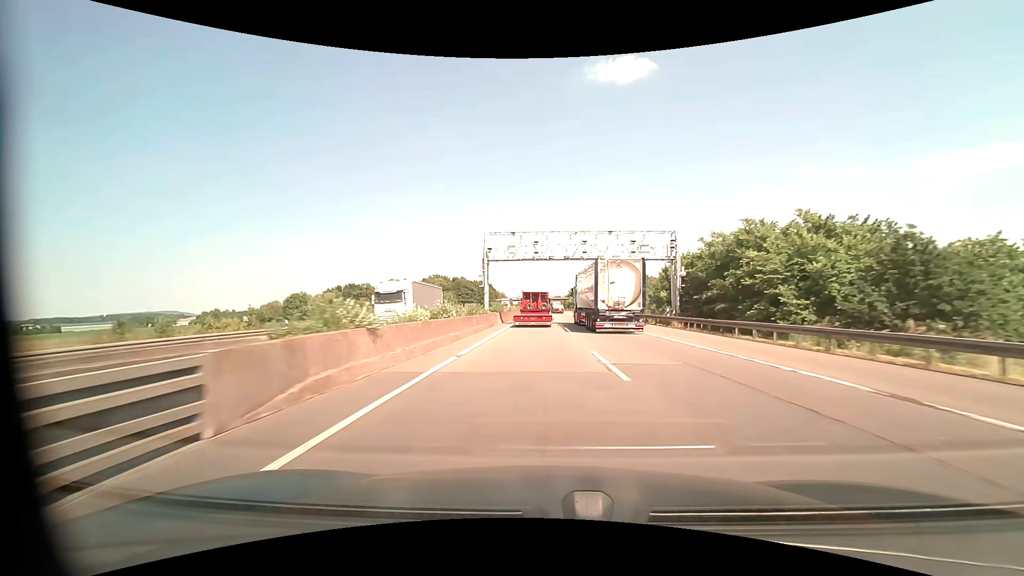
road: motorway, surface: asphalt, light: Day
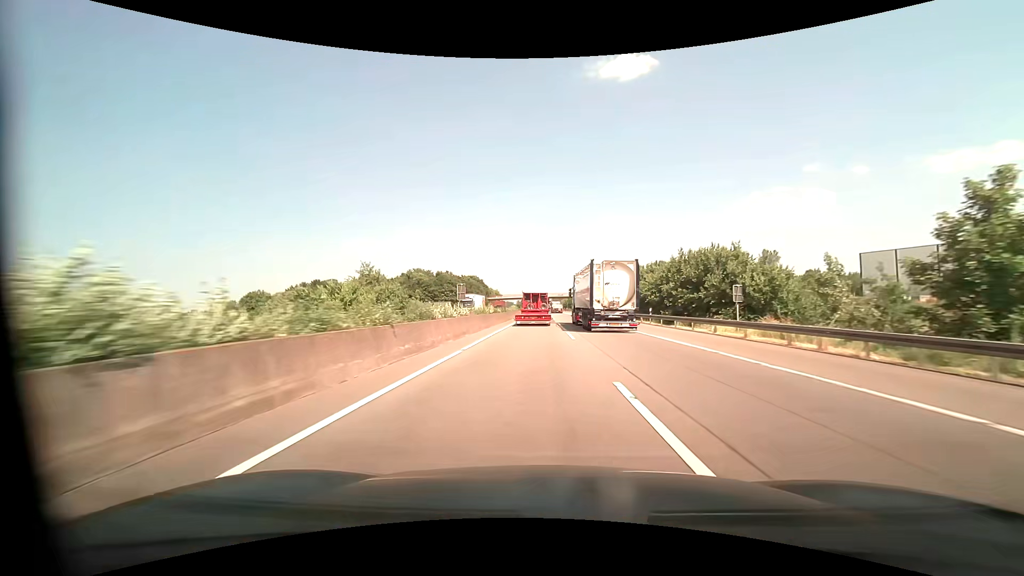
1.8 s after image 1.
(0.0, +42.3) m; 0°
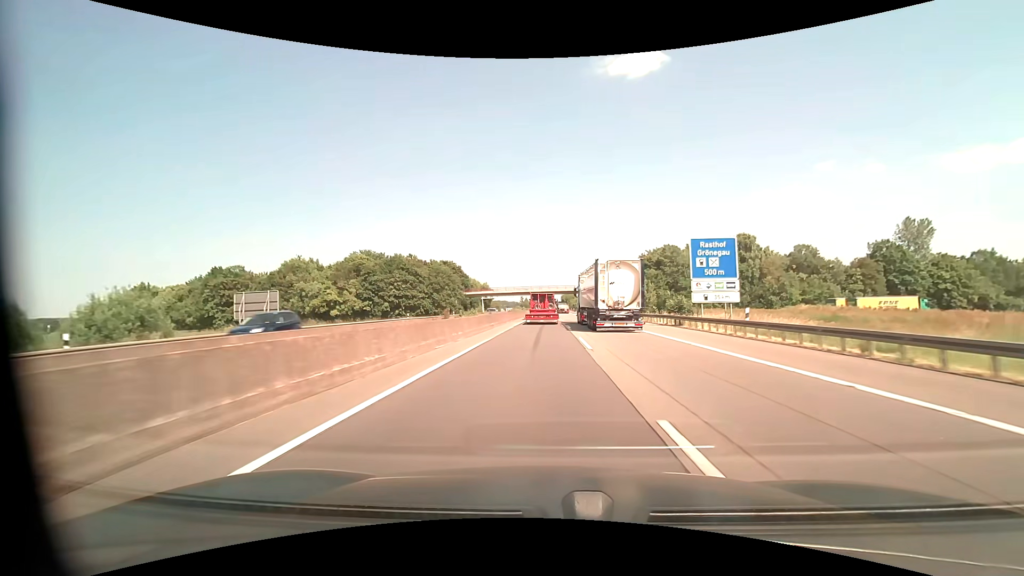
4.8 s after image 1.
(0.0, +72.1) m; -1°
(0, +10) (0, +20) (0, +30) (0, +40) (0, +50) (0, +60) (0, +70) (0, +80) (0, +90) (0, +100) m
